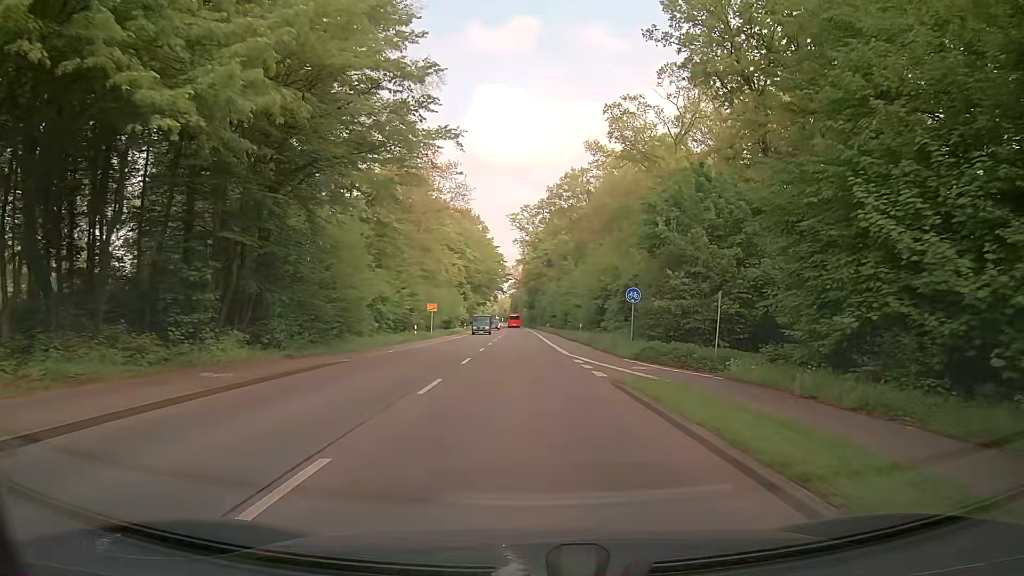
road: secondary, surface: asphalt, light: Day
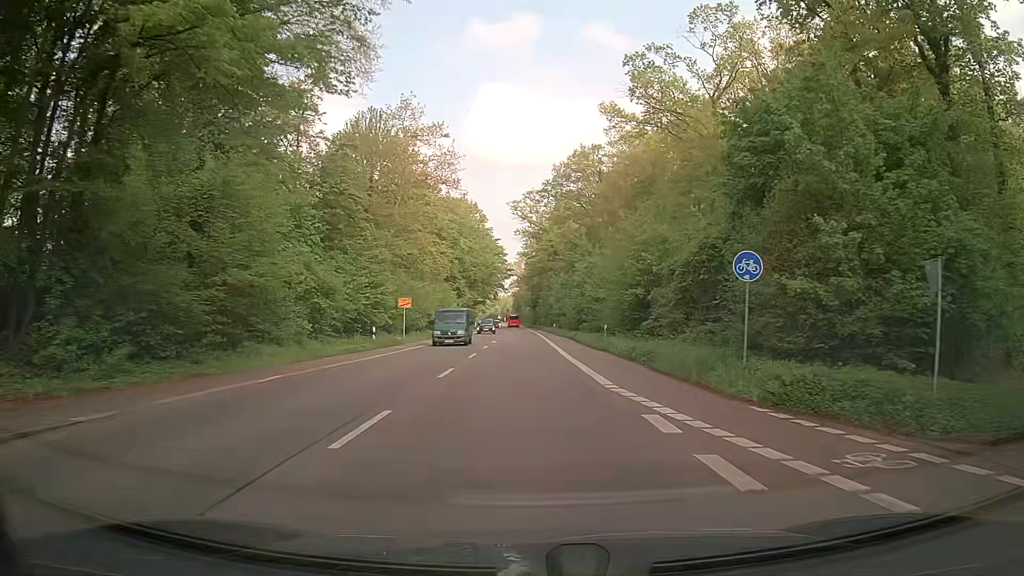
(-0.1, +14.6) m; -1°
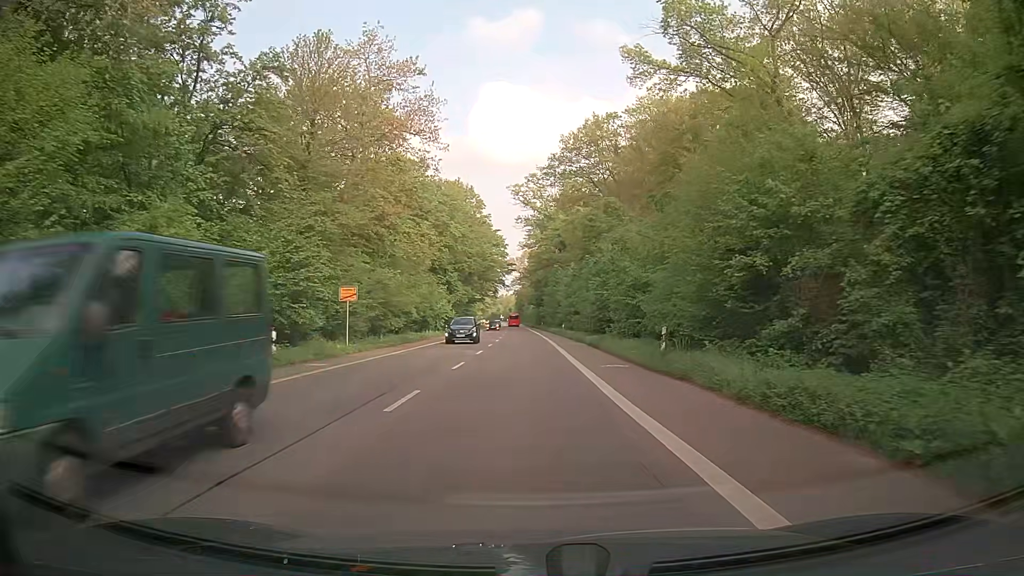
(+0.1, +15.0) m; 0°
